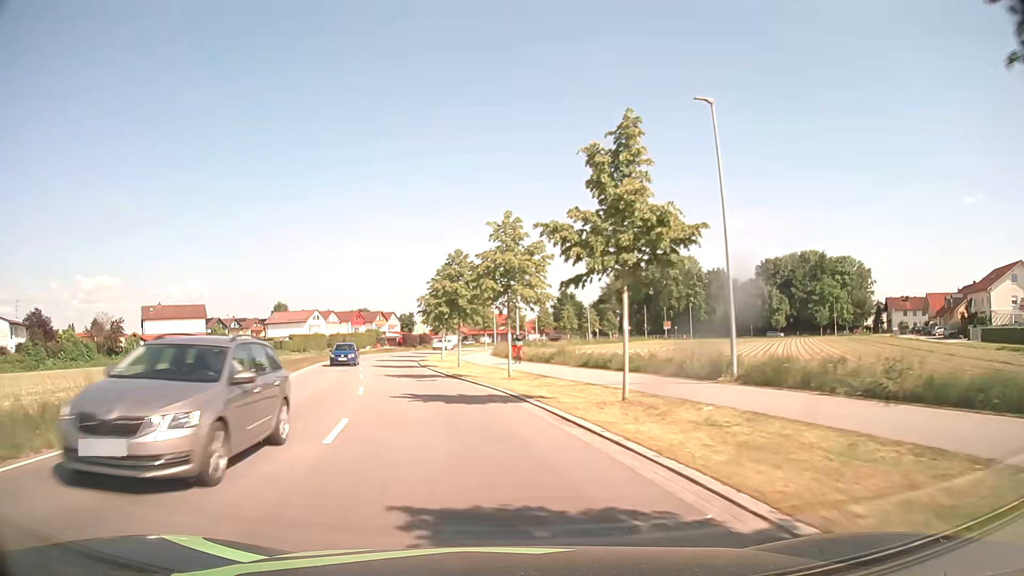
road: unclassified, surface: asphalt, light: Day
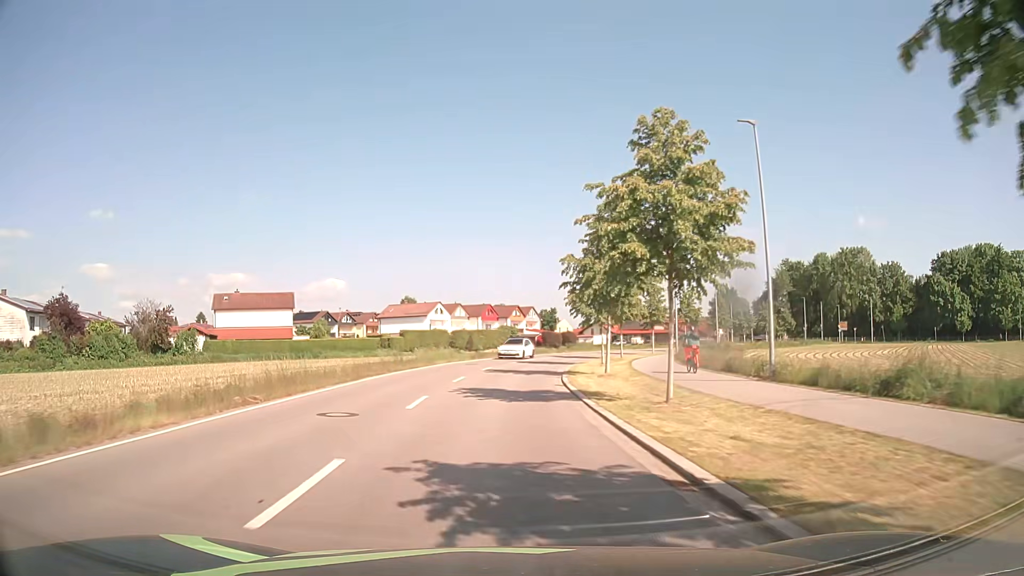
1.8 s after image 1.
(-2.9, +22.7) m; -13°
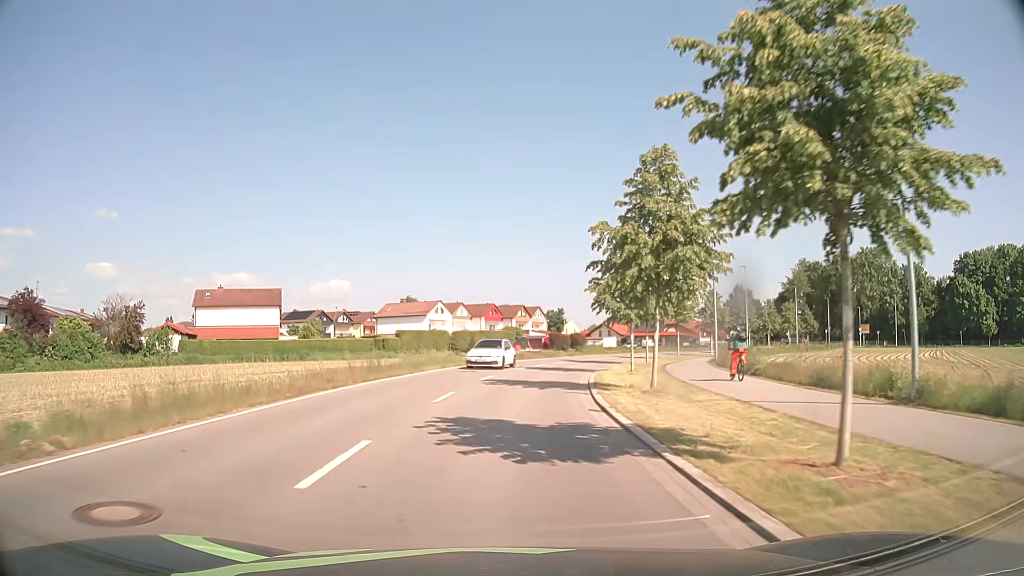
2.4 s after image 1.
(-0.1, +7.7) m; -1°
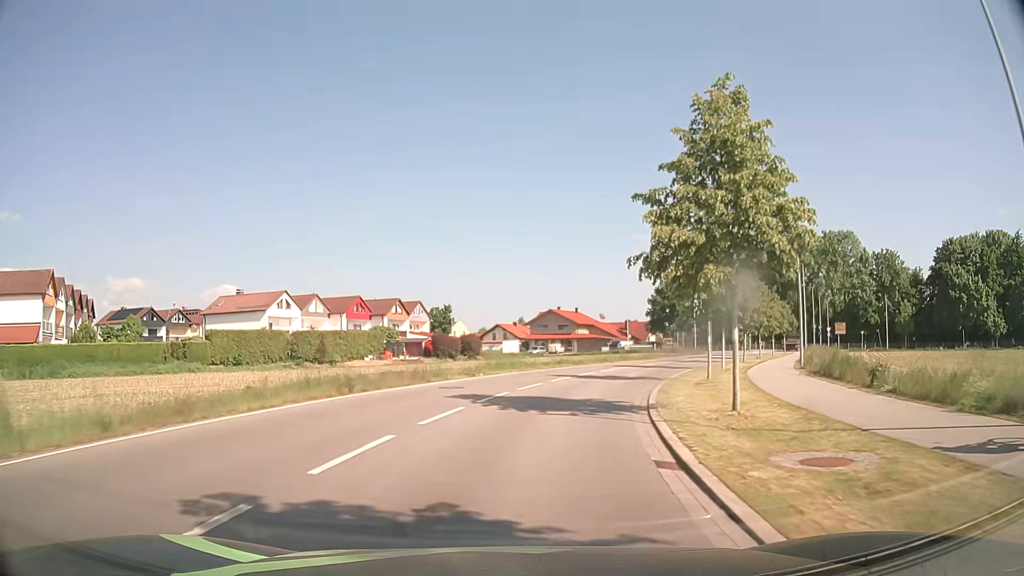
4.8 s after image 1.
(+2.1, +30.5) m; +9°
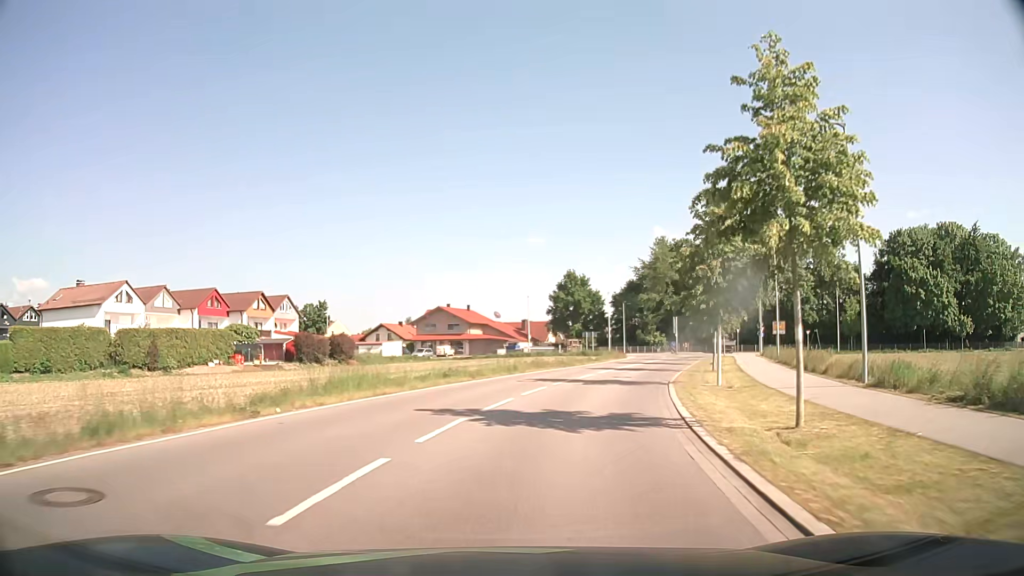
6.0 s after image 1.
(+1.1, +15.2) m; +9°
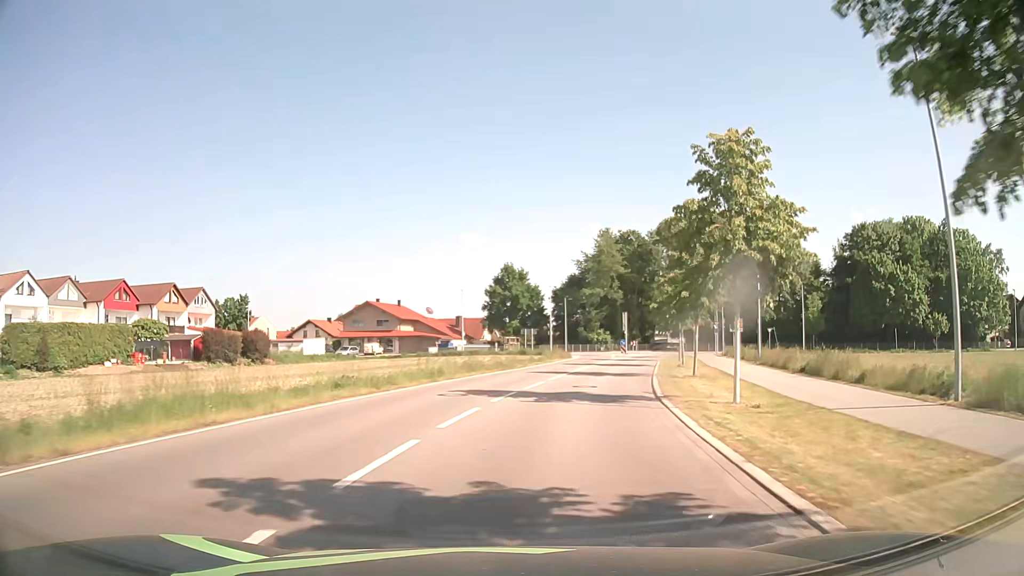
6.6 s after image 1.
(+0.3, +7.6) m; +5°
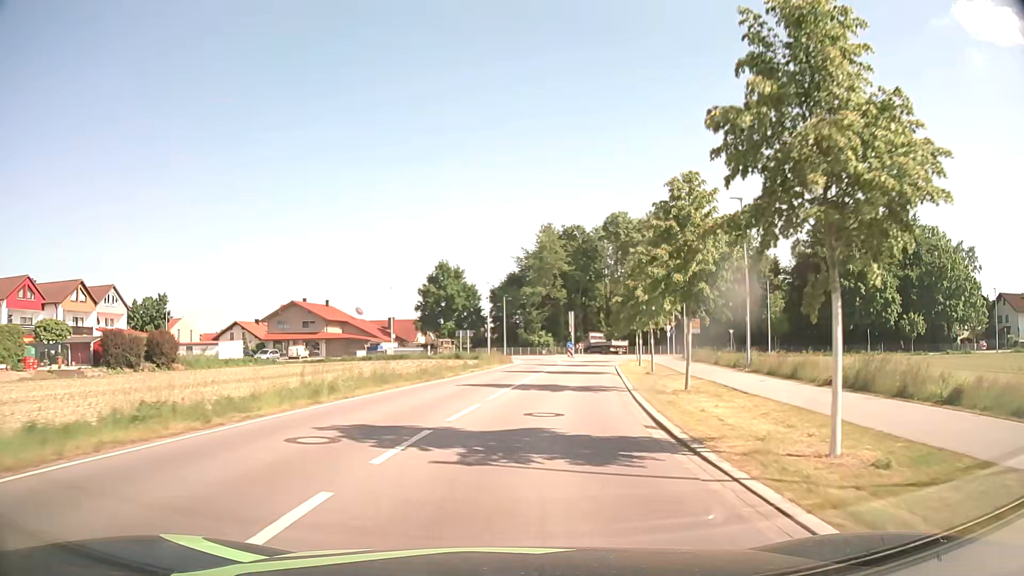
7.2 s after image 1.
(+0.3, +7.6) m; +5°
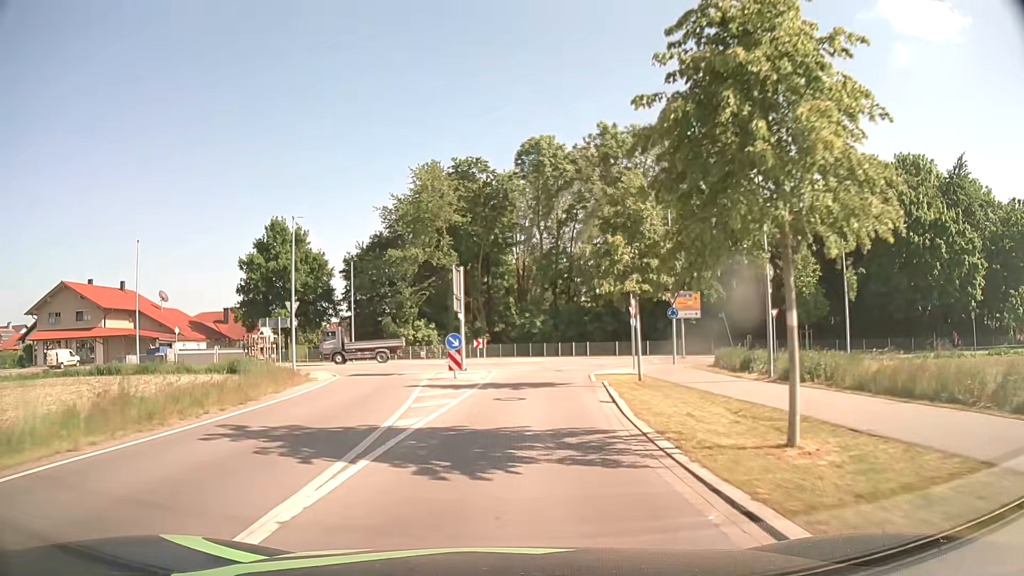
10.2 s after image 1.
(+4.2, +36.0) m; +9°
(0, +10) (0, +20) (+1, +30) (+7, +38) (+16, +41) (+26, +42) (+36, +42) (+46, +41) (+56, +41) (+66, +40) m
